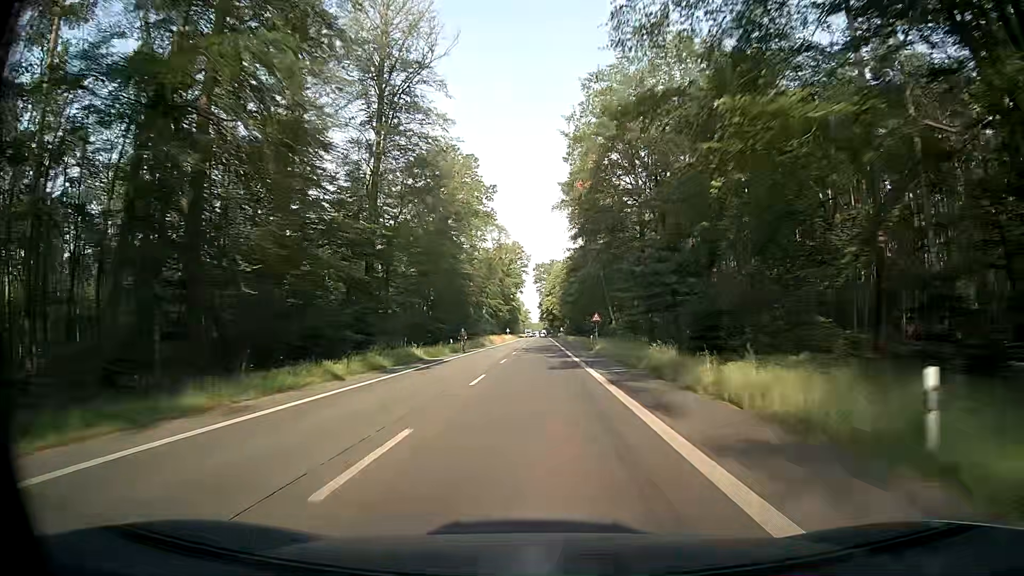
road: secondary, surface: asphalt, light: Day
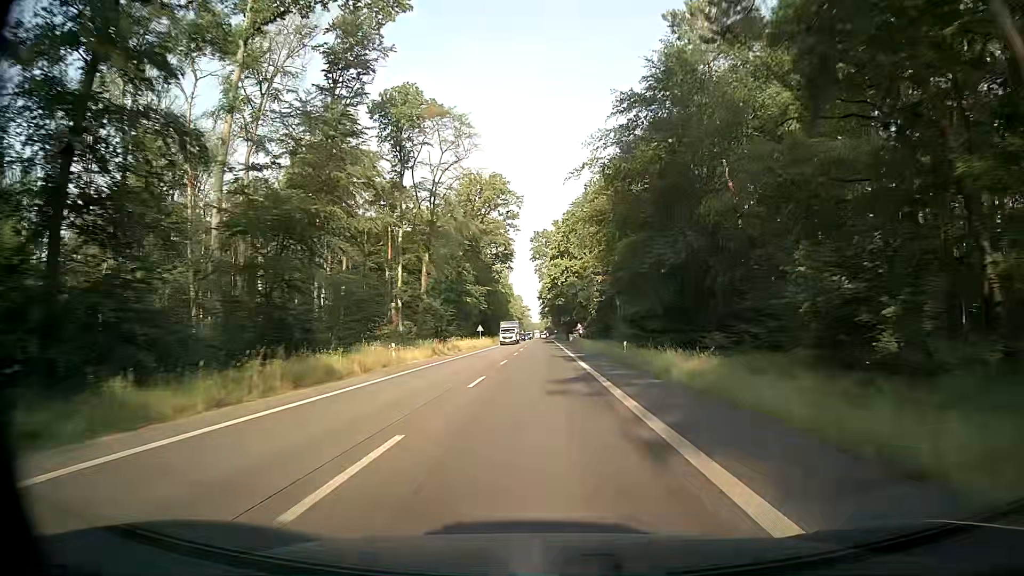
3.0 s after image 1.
(+0.1, +71.7) m; 0°
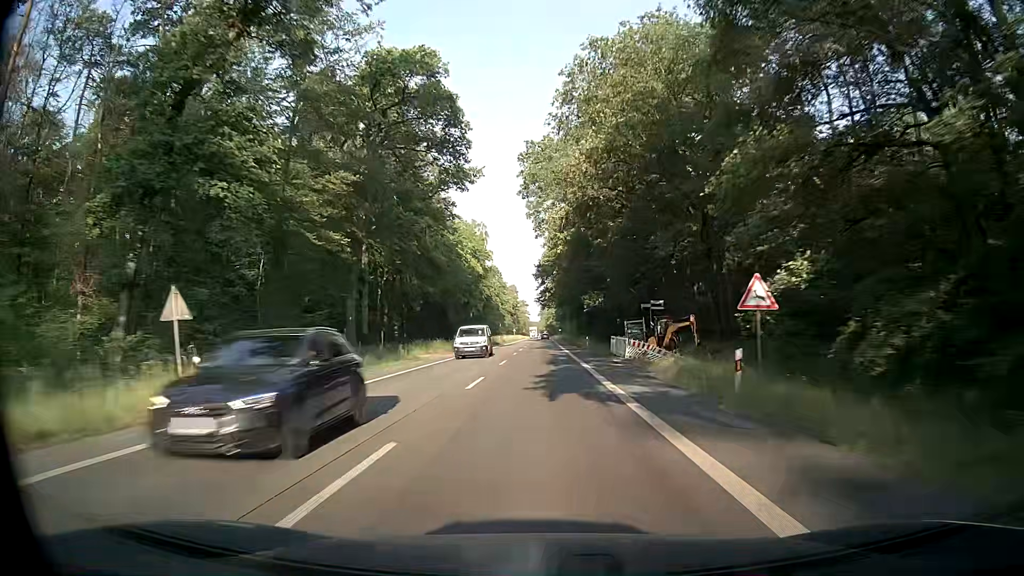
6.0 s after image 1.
(-0.3, +71.6) m; 0°
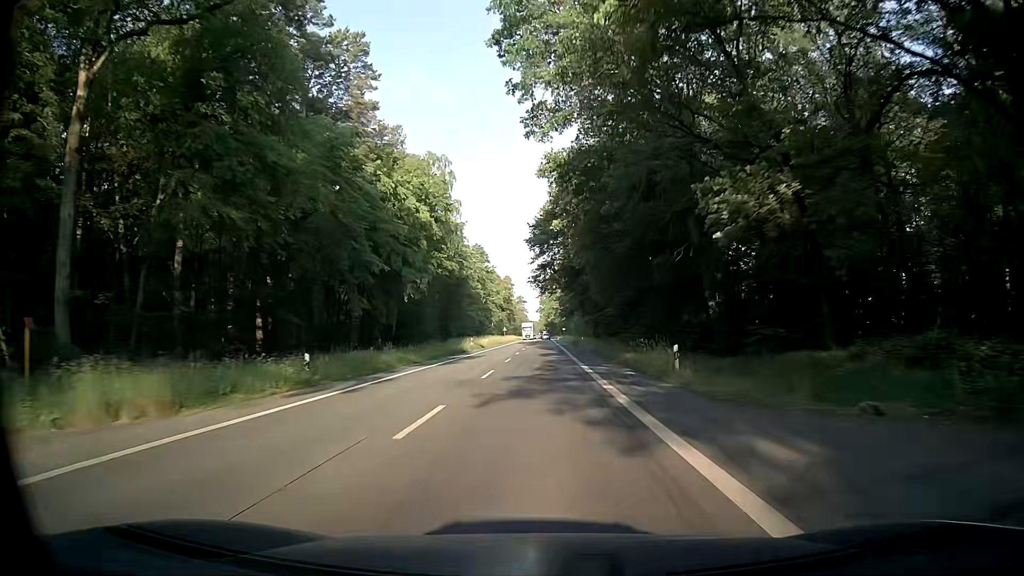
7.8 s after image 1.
(0.0, +43.0) m; 0°
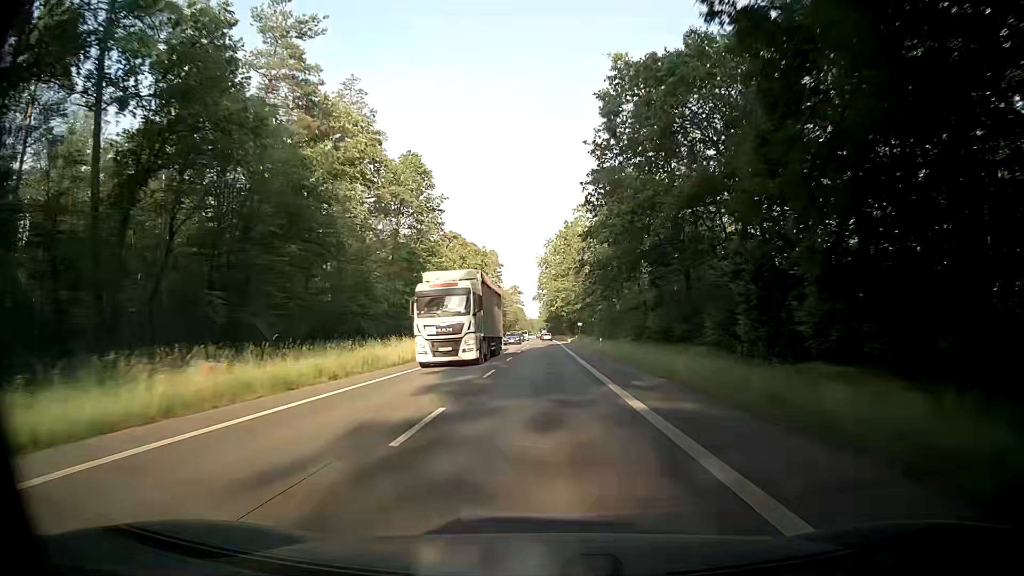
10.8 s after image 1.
(-0.4, +71.7) m; 0°
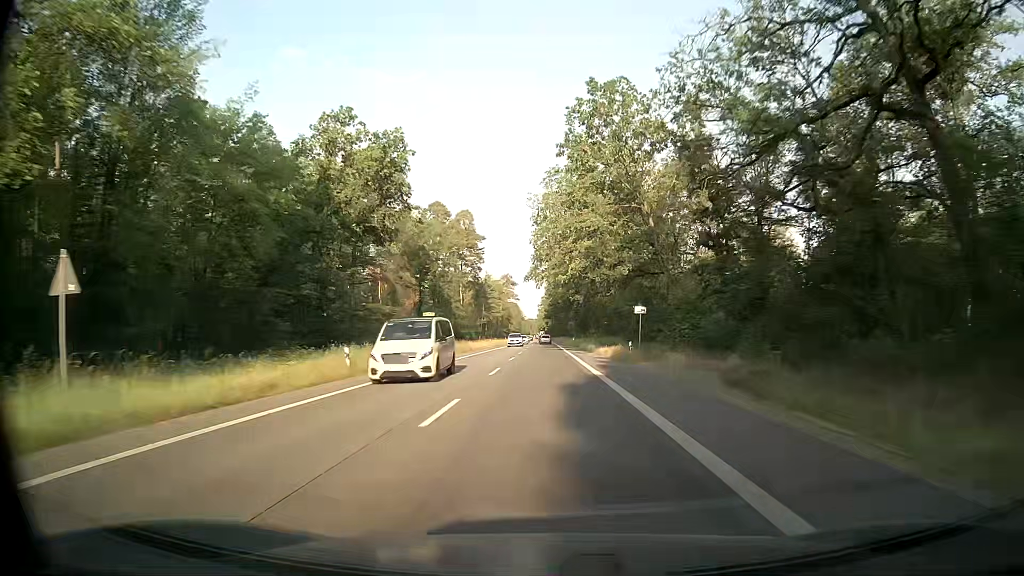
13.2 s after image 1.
(-0.4, +57.4) m; 0°
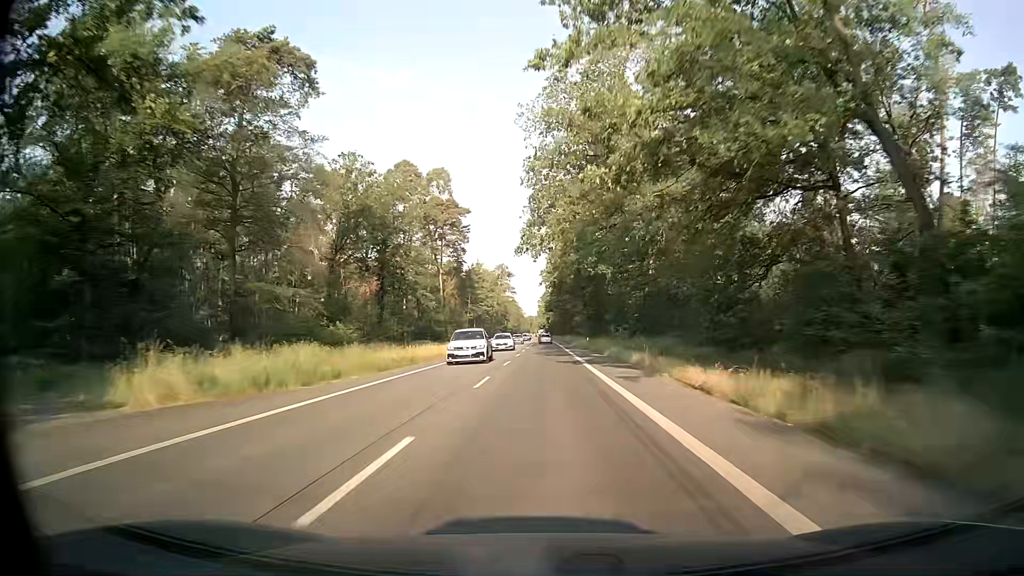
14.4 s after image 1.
(-0.2, +28.7) m; 0°
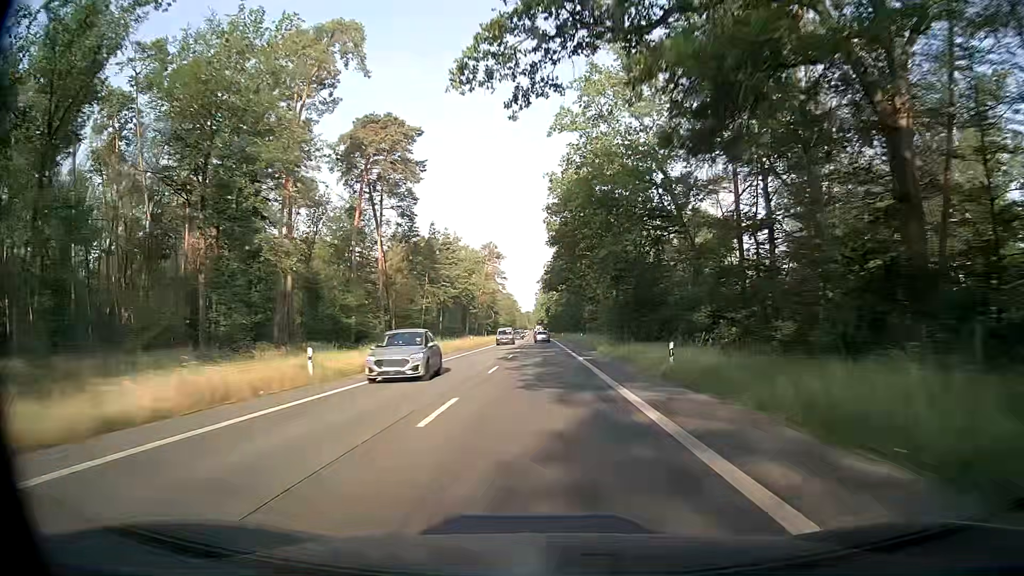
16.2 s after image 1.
(0.0, +42.5) m; 0°
(0, +10) (0, +20) (0, +30) (0, +40) (0, +50) (0, +60) (0, +70) (0, +80) (0, +90) (0, +100) m
